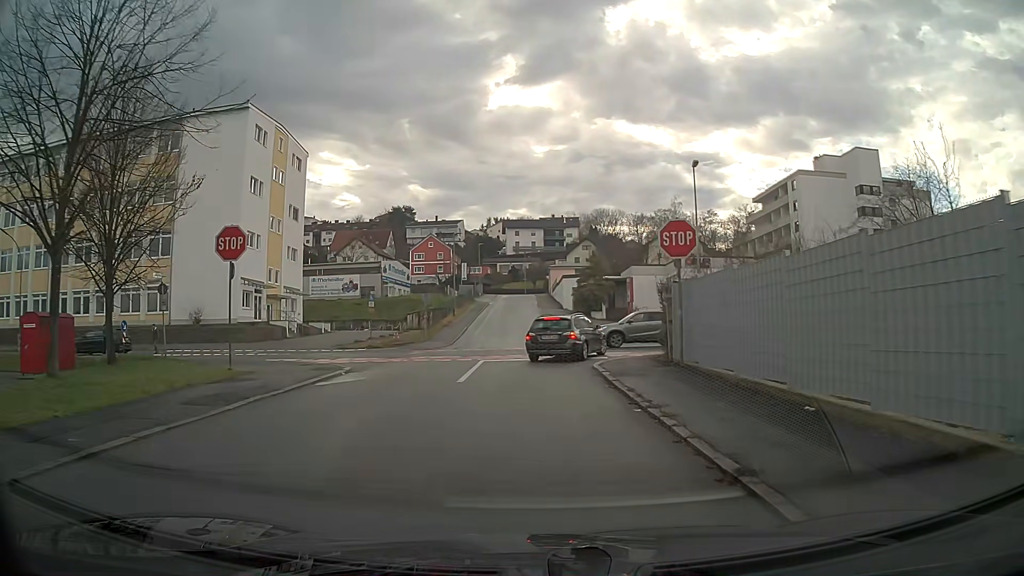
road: residential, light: Day
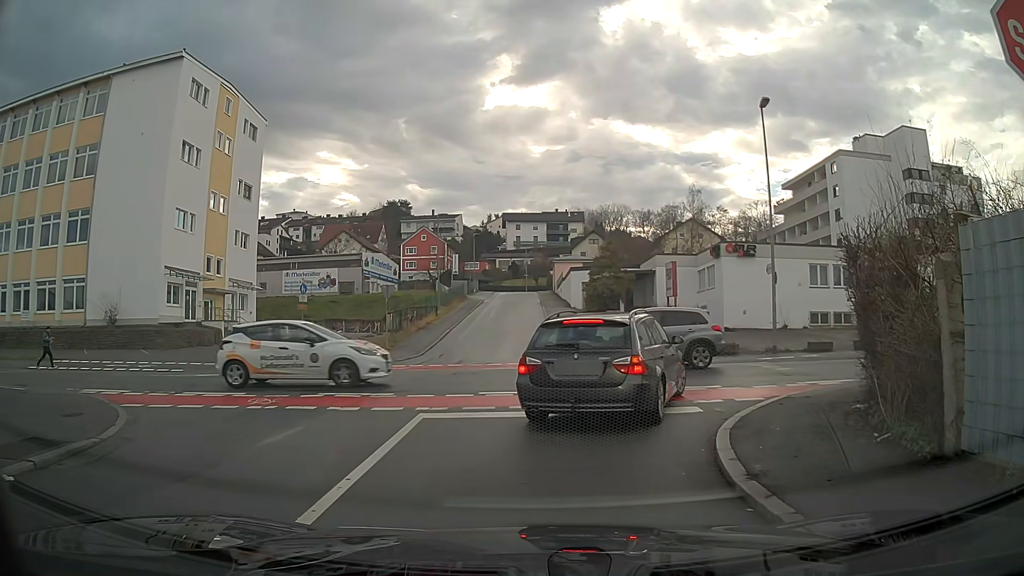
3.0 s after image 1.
(0.0, +11.7) m; 0°
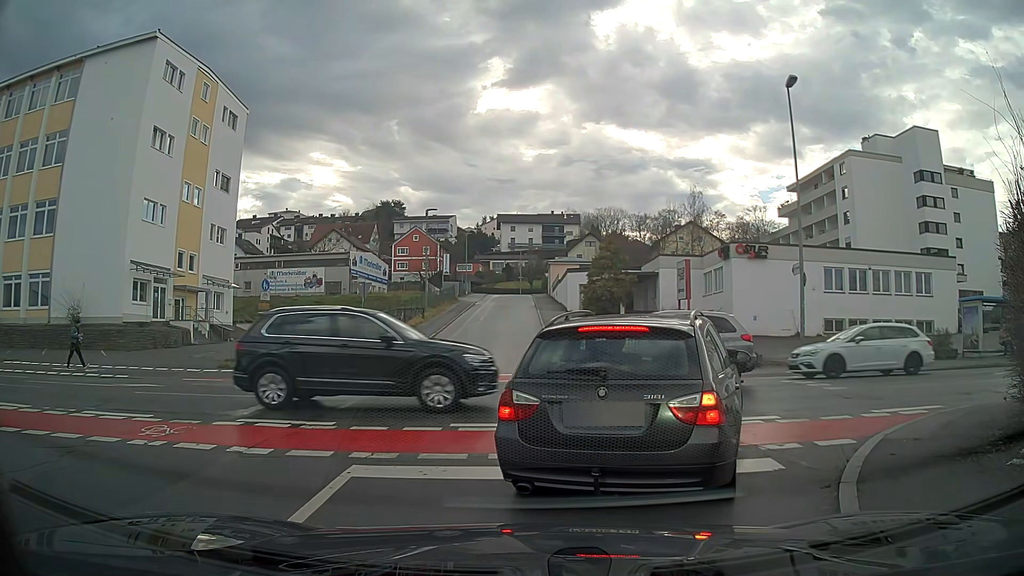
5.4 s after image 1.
(0.0, +3.4) m; 0°
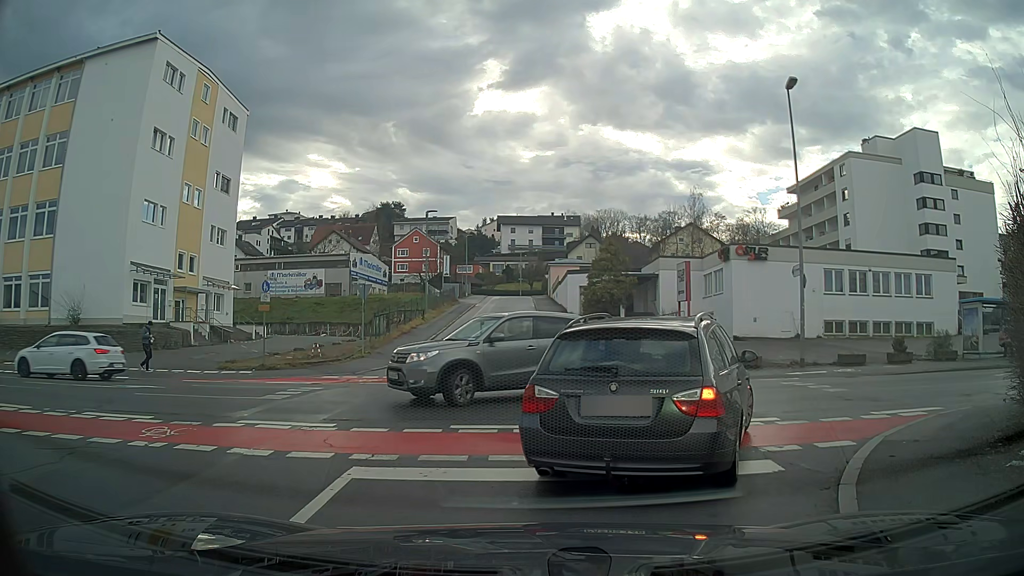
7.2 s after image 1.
(0.0, +0.1) m; 0°
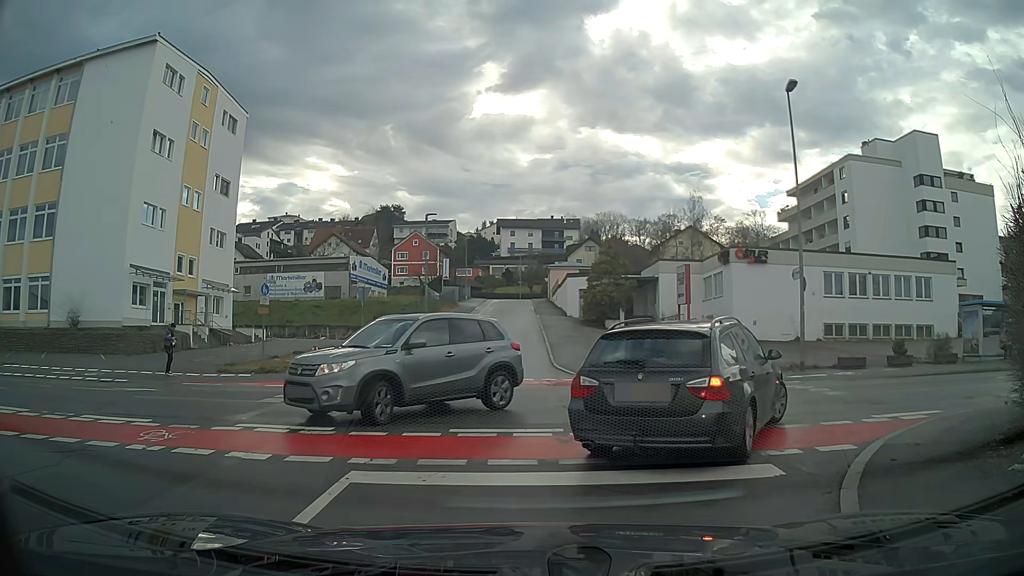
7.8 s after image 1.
(0.0, 0.0) m; 0°
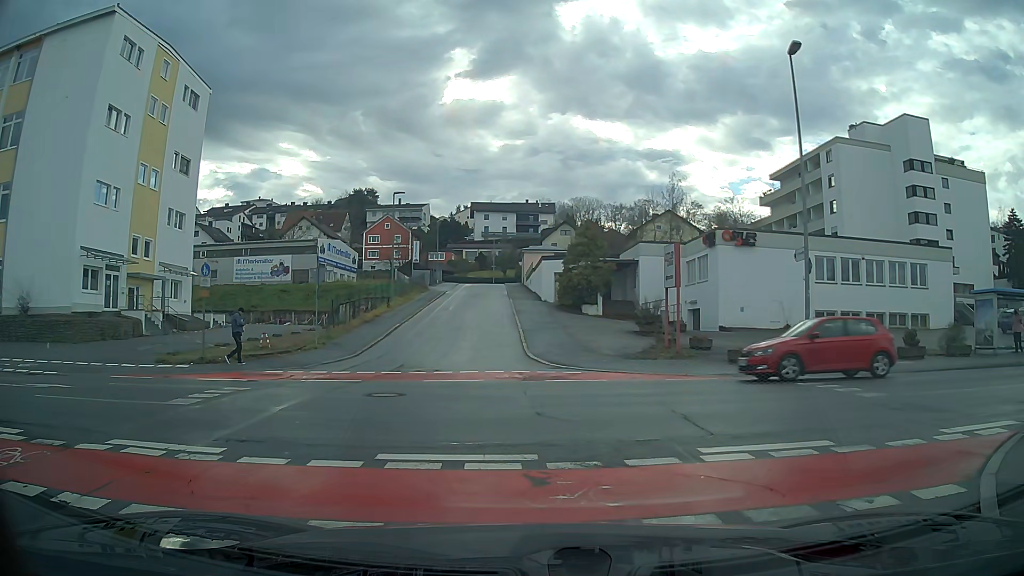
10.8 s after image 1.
(0.0, +2.7) m; 0°
